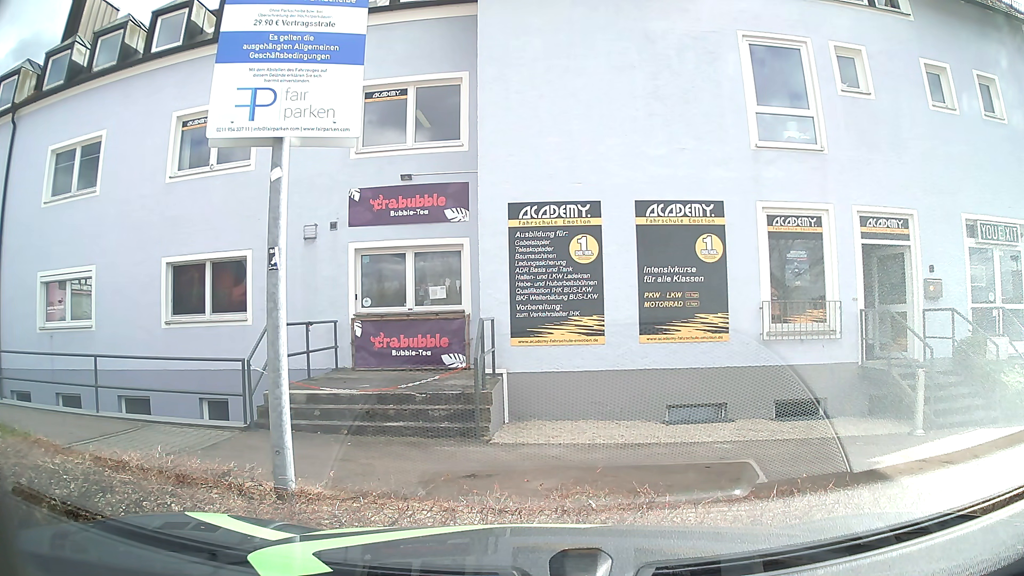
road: service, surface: asphalt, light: Day
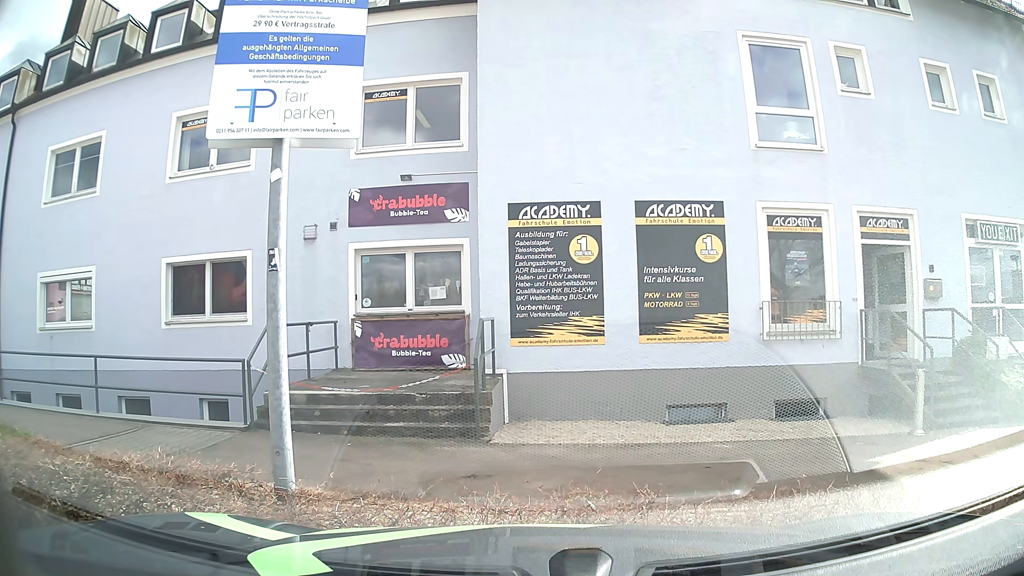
(0.0, 0.0) m; 0°
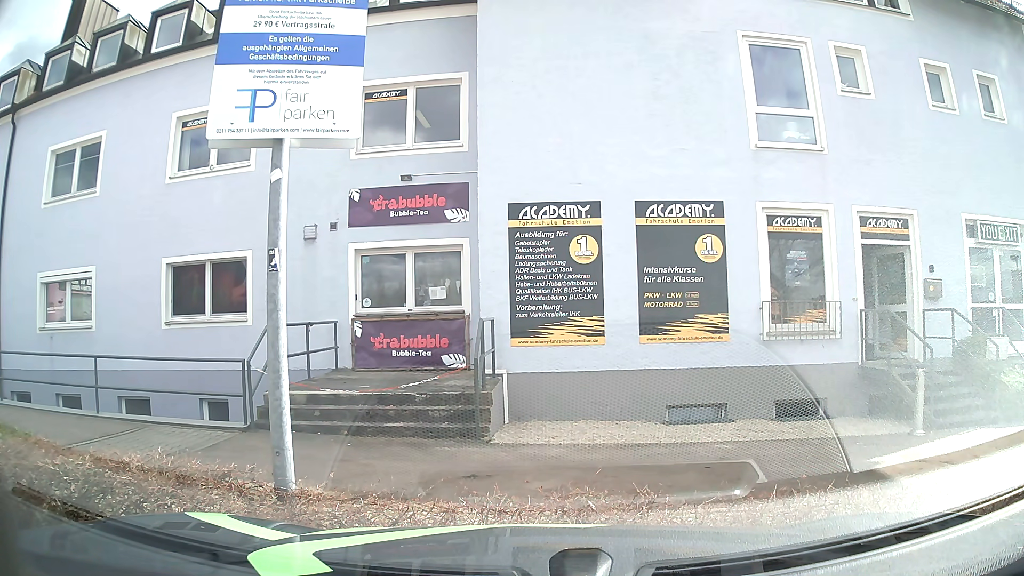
(0.0, 0.0) m; 0°
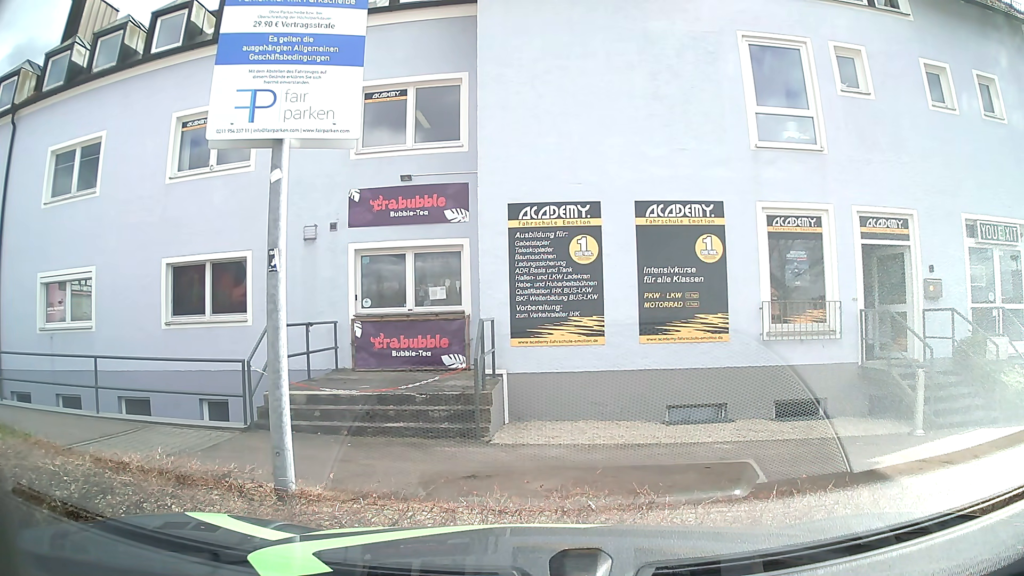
(0.0, 0.0) m; 0°
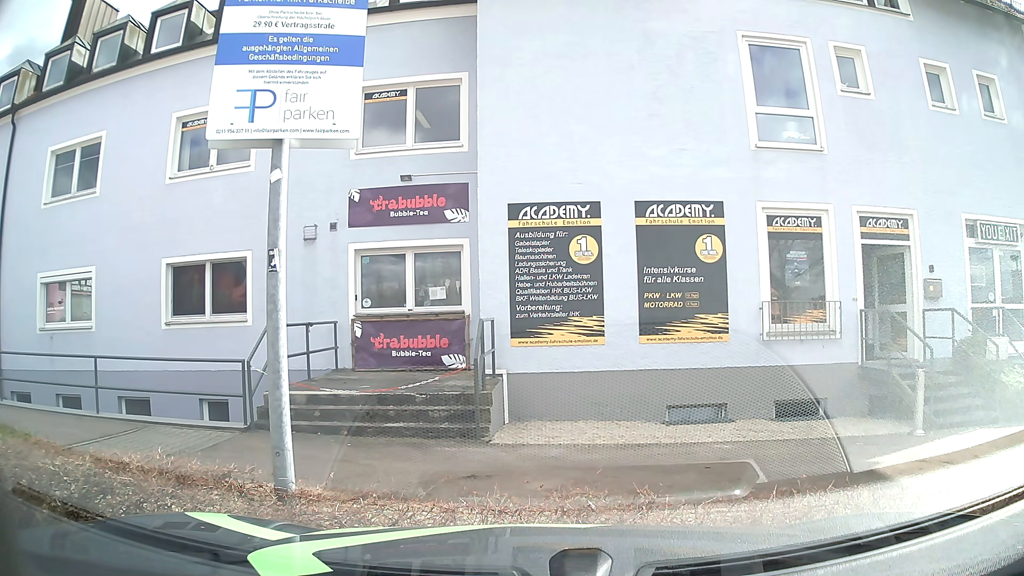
(0.0, 0.0) m; 0°
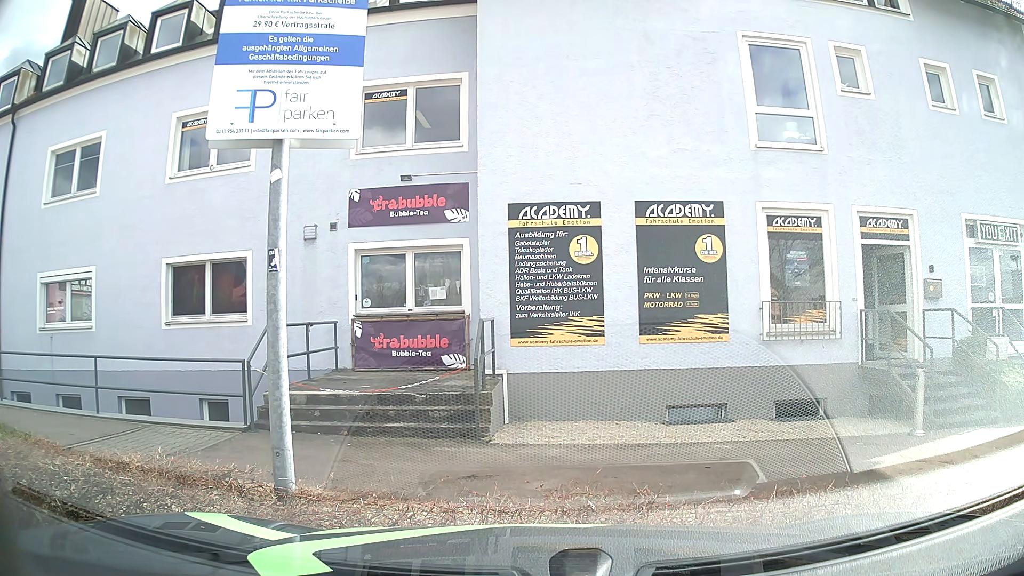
(0.0, 0.0) m; 0°
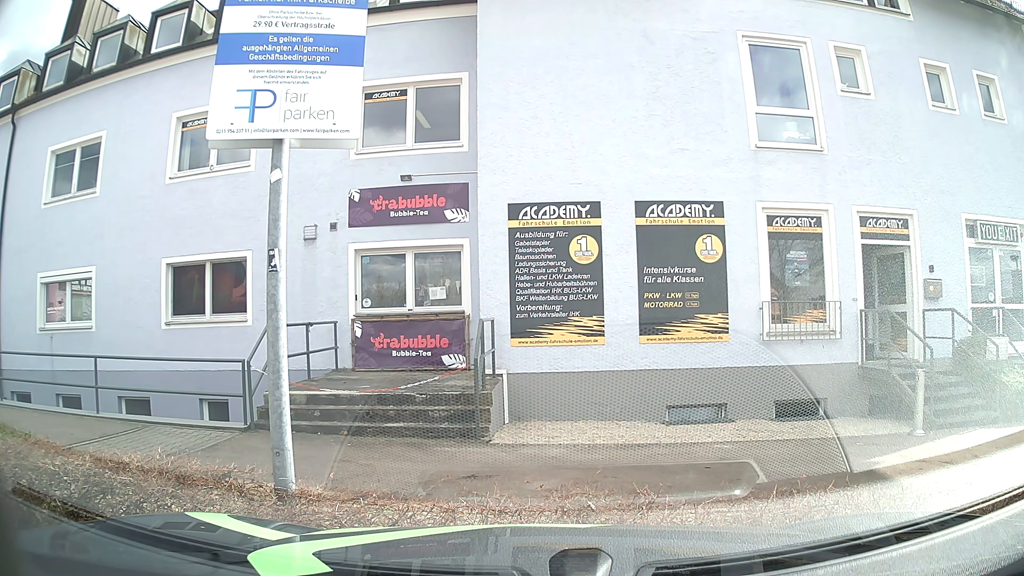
(0.0, 0.0) m; 0°
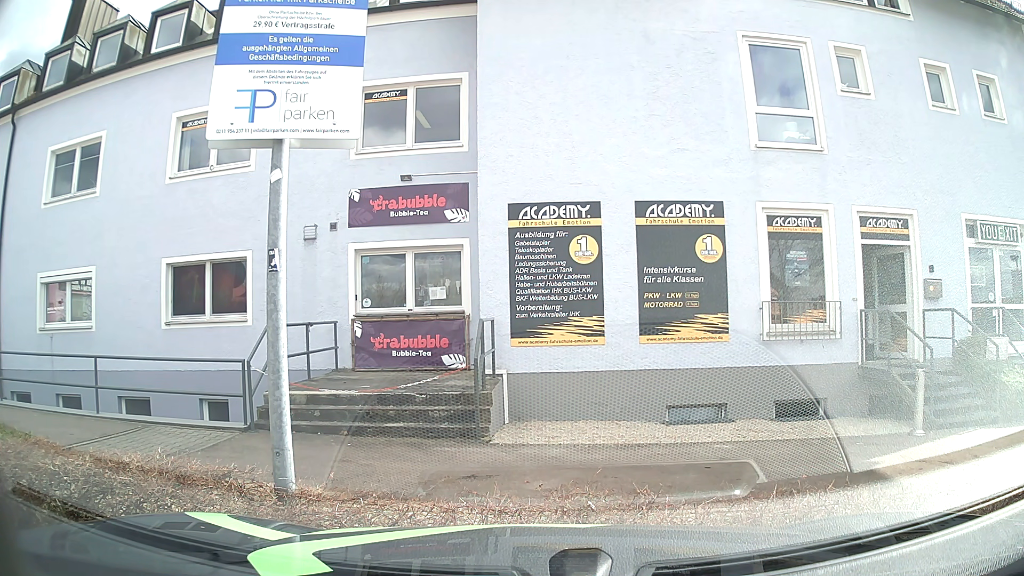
(0.0, 0.0) m; 0°
